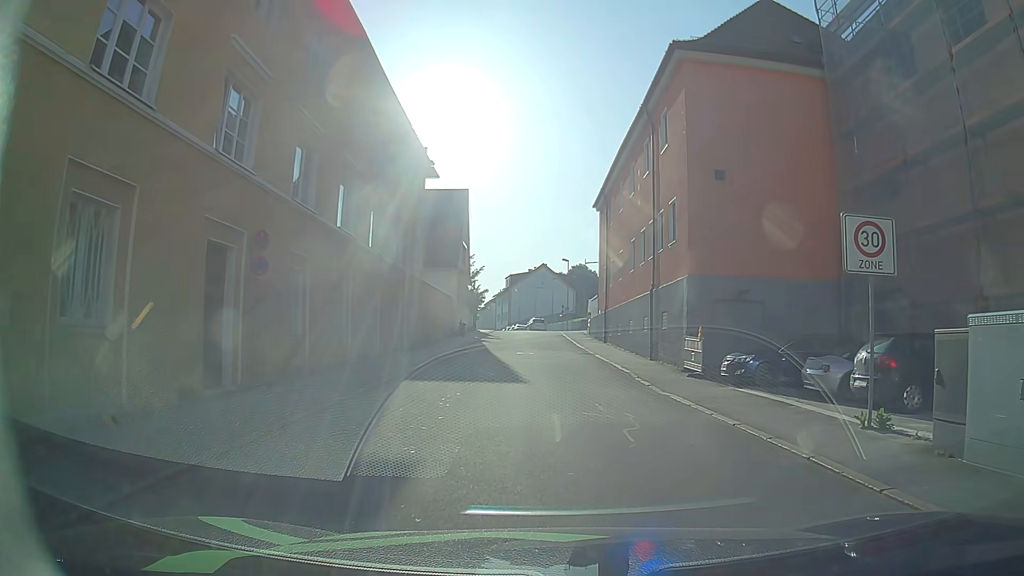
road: residential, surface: asphalt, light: Day
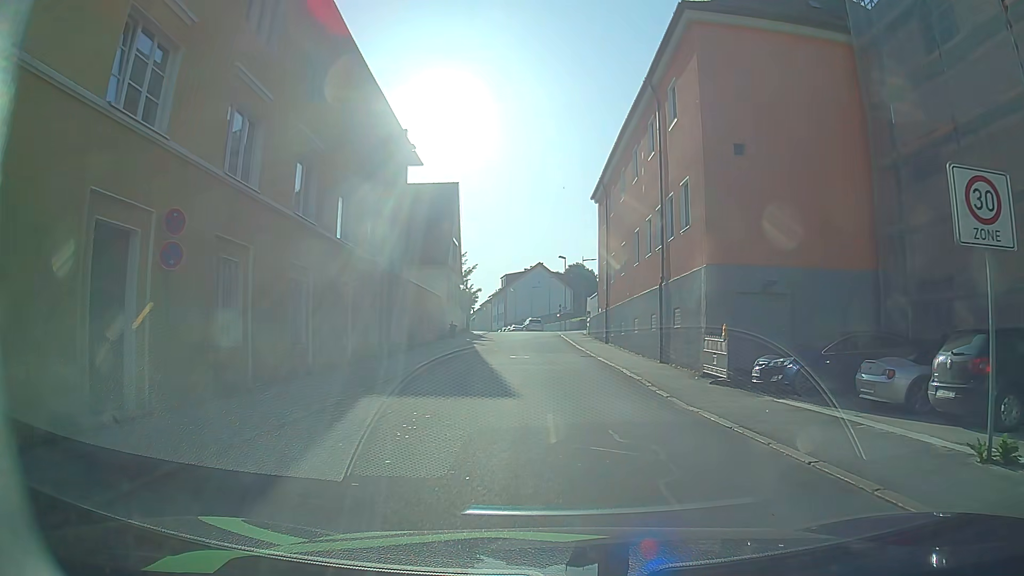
(-0.1, +3.1) m; 0°
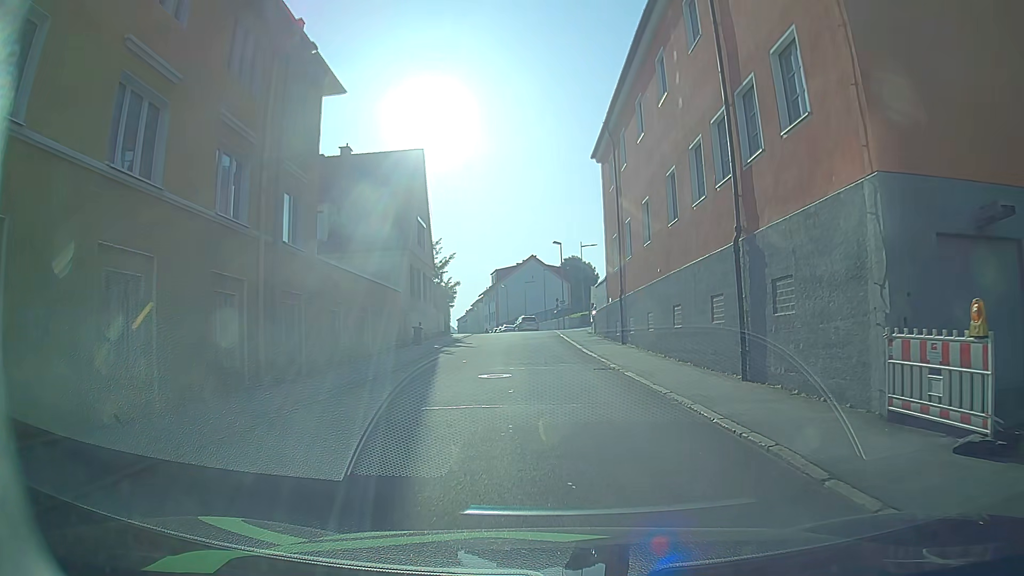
(+0.1, +10.9) m; +1°
(0, +10) (-1, +20) (-1, +30) (-2, +40) (-2, +50) (-4, +60) (-7, +69) (-9, +79) (-12, +89) (-13, +99) m
